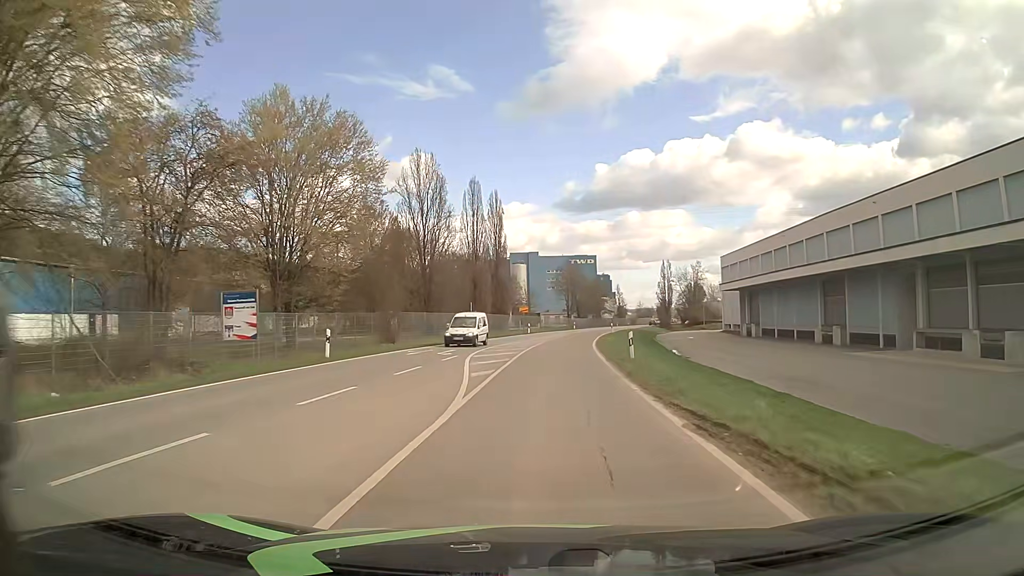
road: secondary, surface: asphalt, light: Day
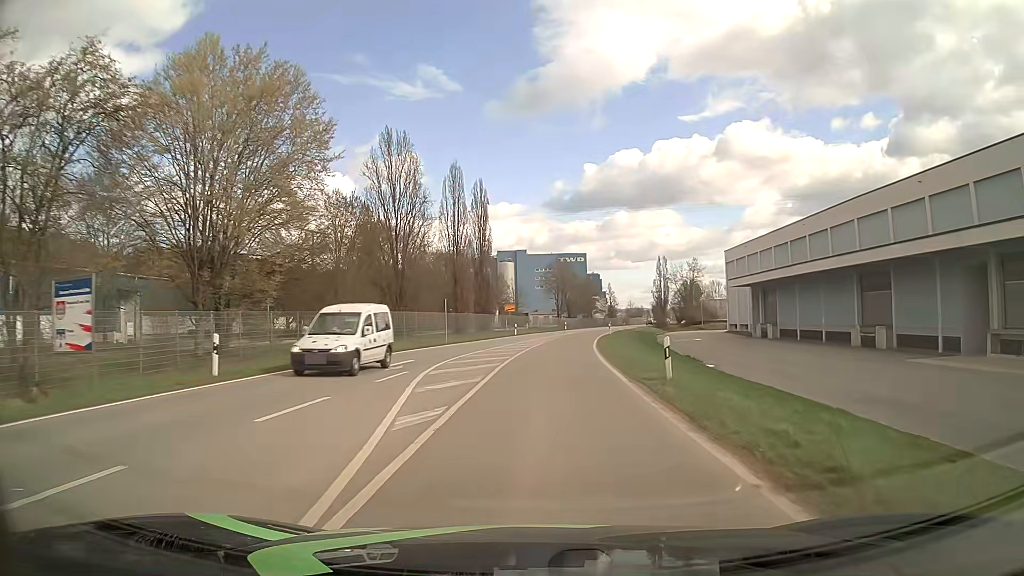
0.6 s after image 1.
(0.0, +8.0) m; +1°
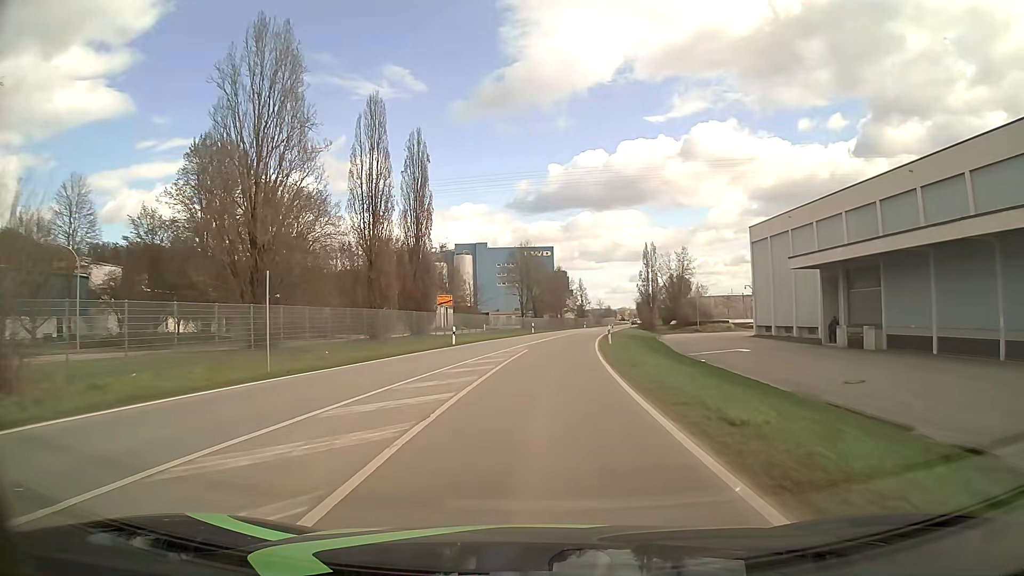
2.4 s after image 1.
(+0.6, +23.9) m; +3°
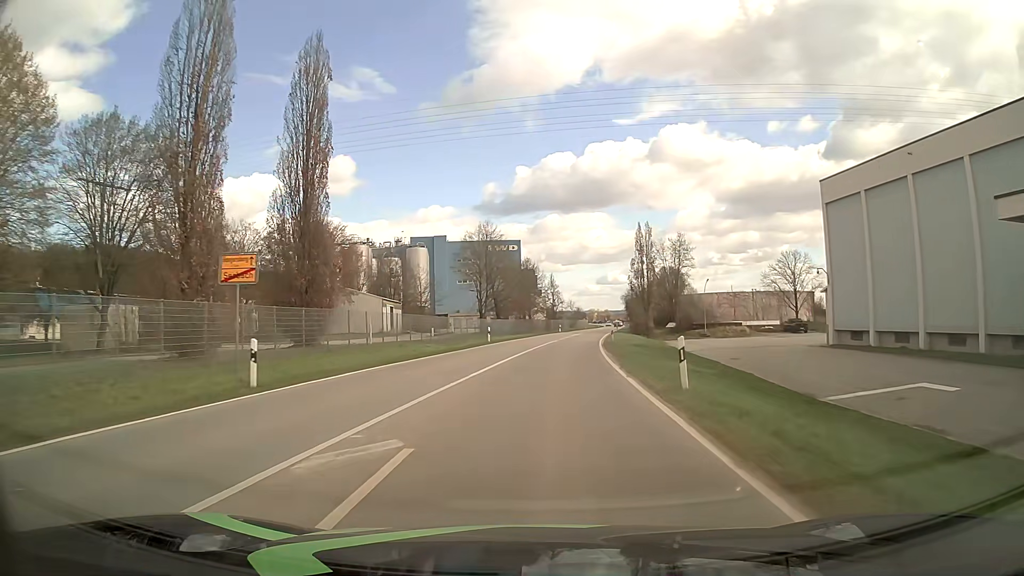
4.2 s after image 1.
(+0.5, +23.9) m; +3°
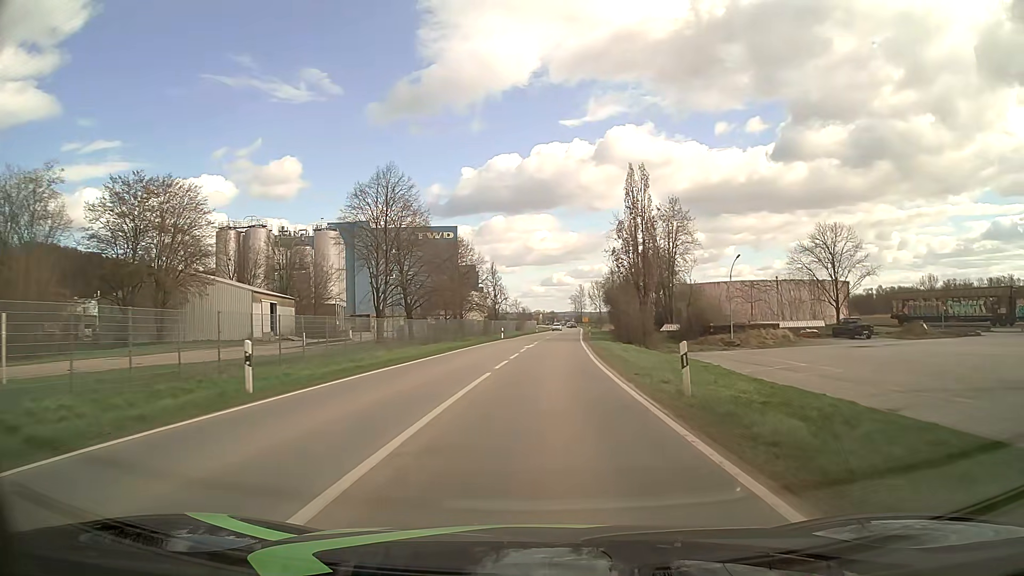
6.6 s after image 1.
(+1.3, +31.9) m; +5°
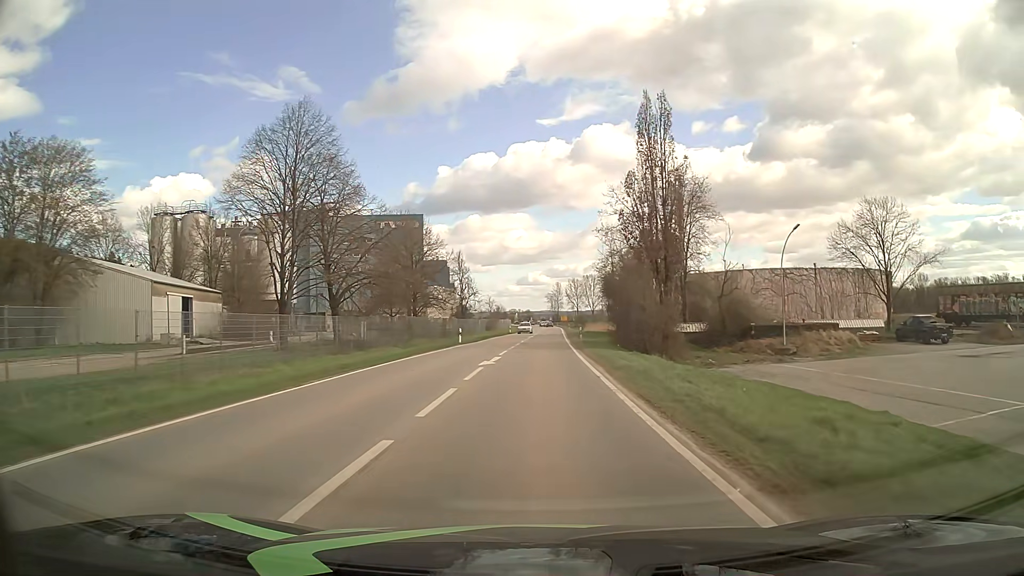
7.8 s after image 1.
(+0.3, +16.9) m; +2°
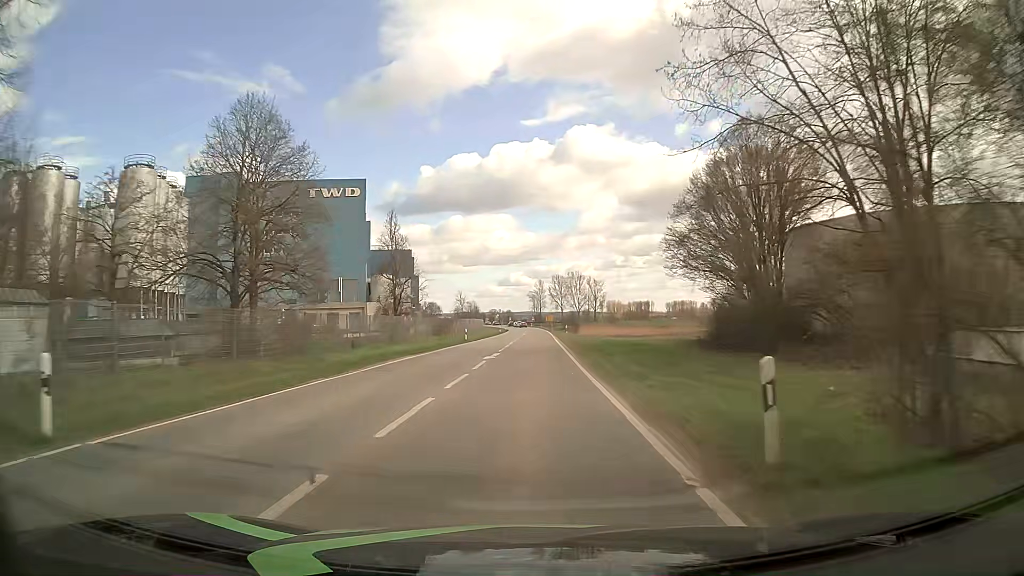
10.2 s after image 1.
(+0.7, +38.1) m; +1°
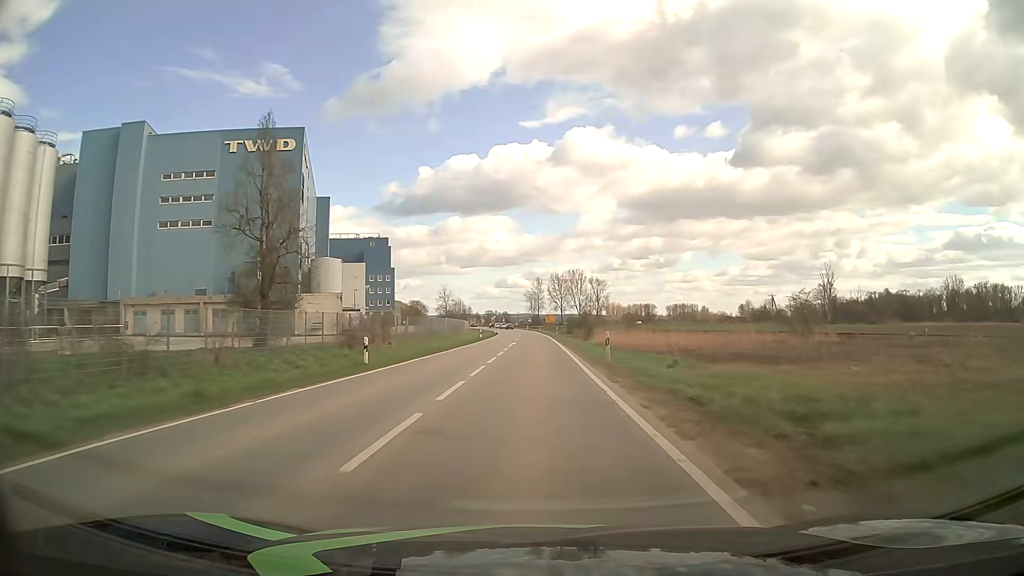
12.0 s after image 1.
(+0.4, +32.1) m; +1°
(0, +10) (0, +20) (0, +30) (0, +40) (0, +50) (0, +60) (0, +70) (0, +80) (0, +90) (0, +100) m
